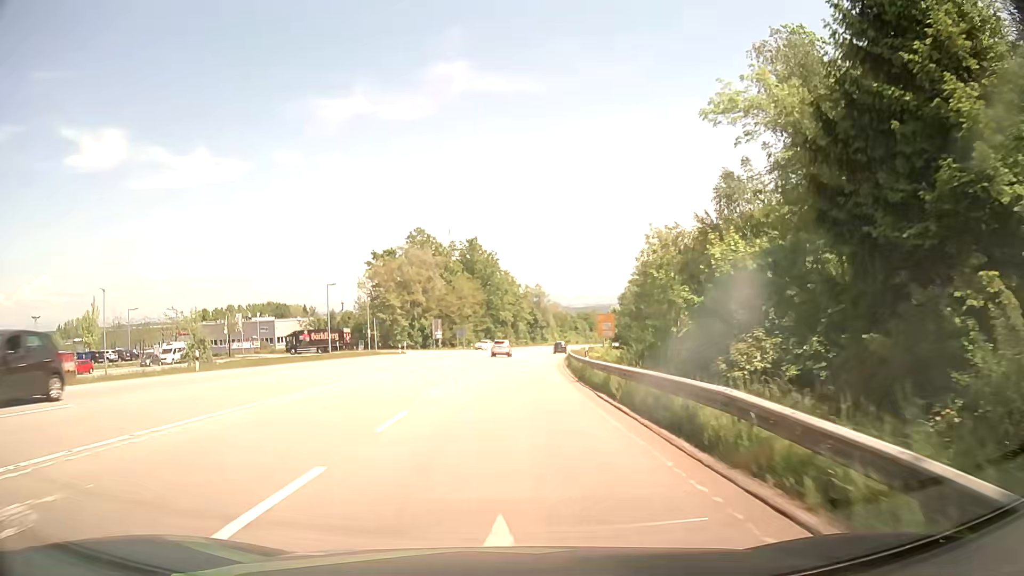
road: secondary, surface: asphalt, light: Day
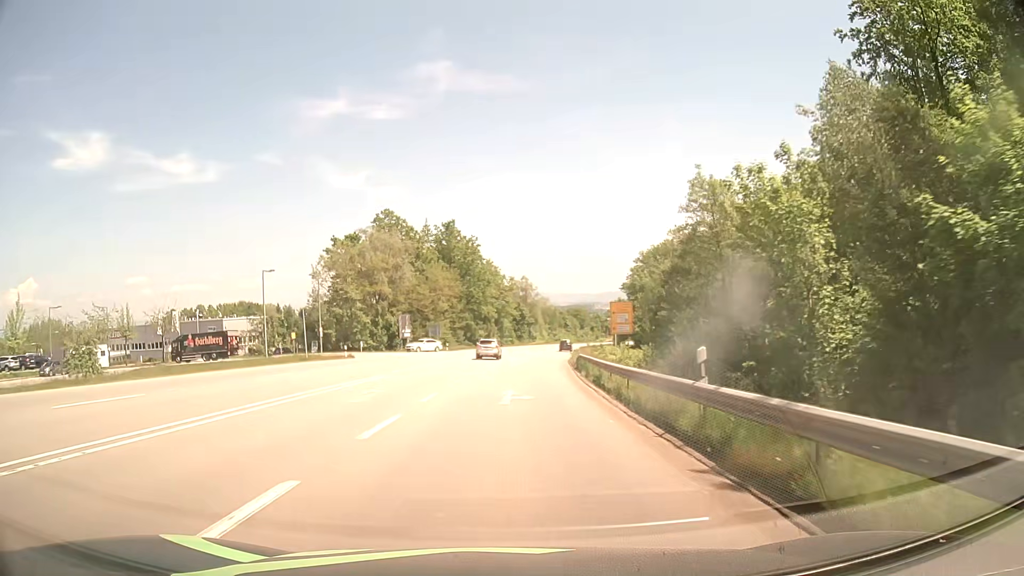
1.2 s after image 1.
(+0.2, +18.3) m; +1°
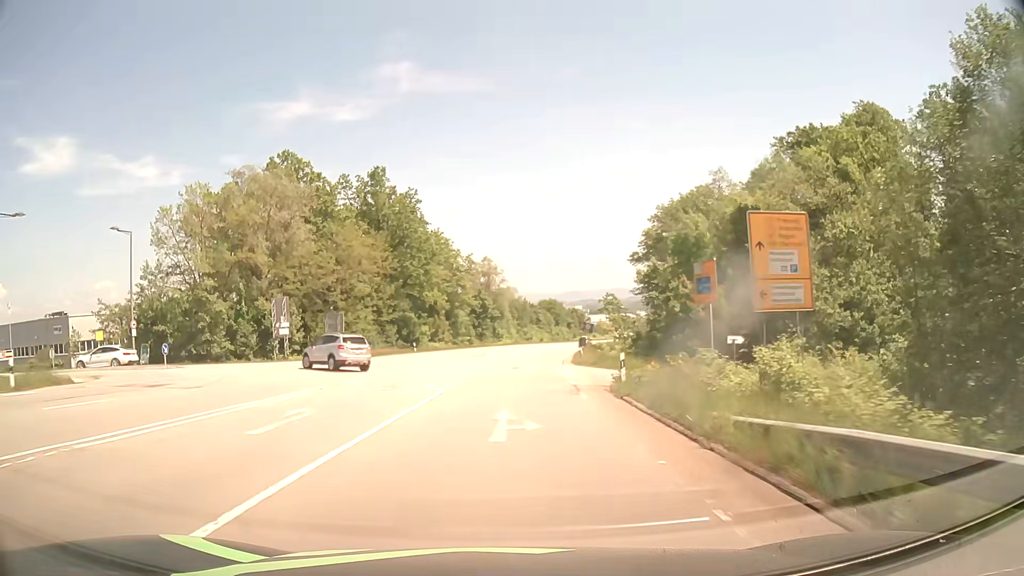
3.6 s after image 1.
(+1.1, +36.7) m; +3°
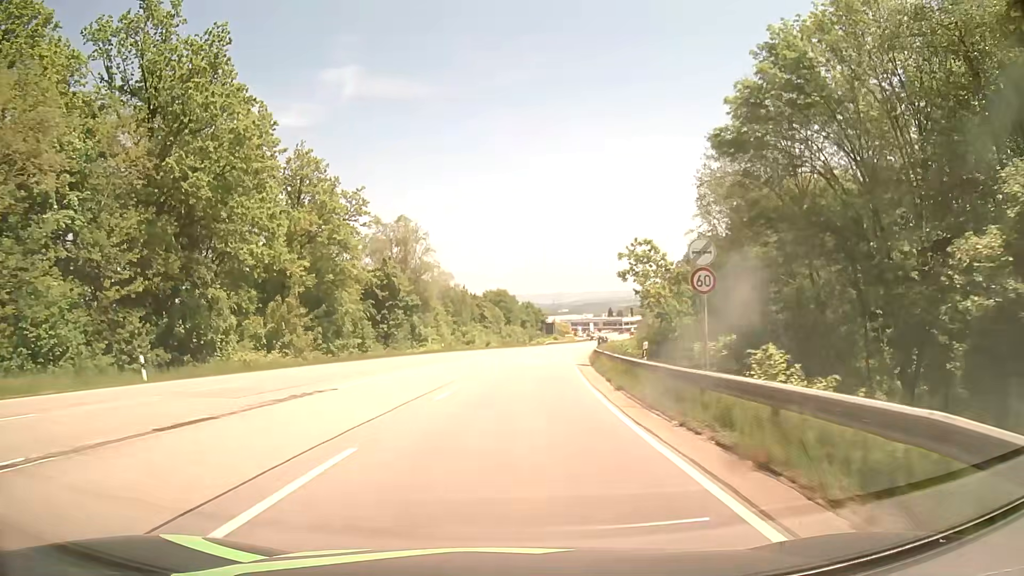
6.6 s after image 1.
(+1.5, +45.6) m; +5°
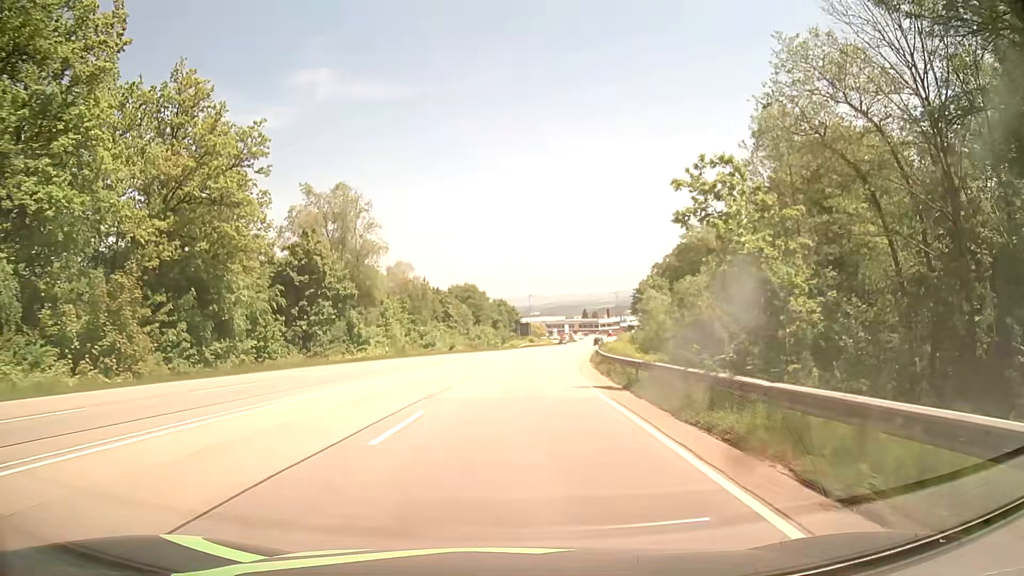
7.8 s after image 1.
(+0.4, +18.2) m; +3°
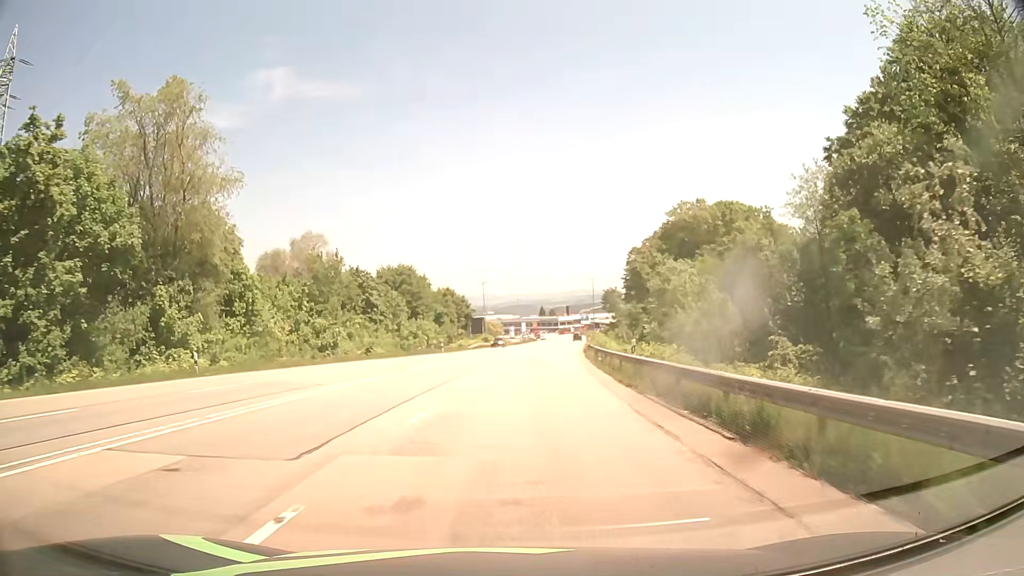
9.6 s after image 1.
(+0.8, +27.3) m; +4°
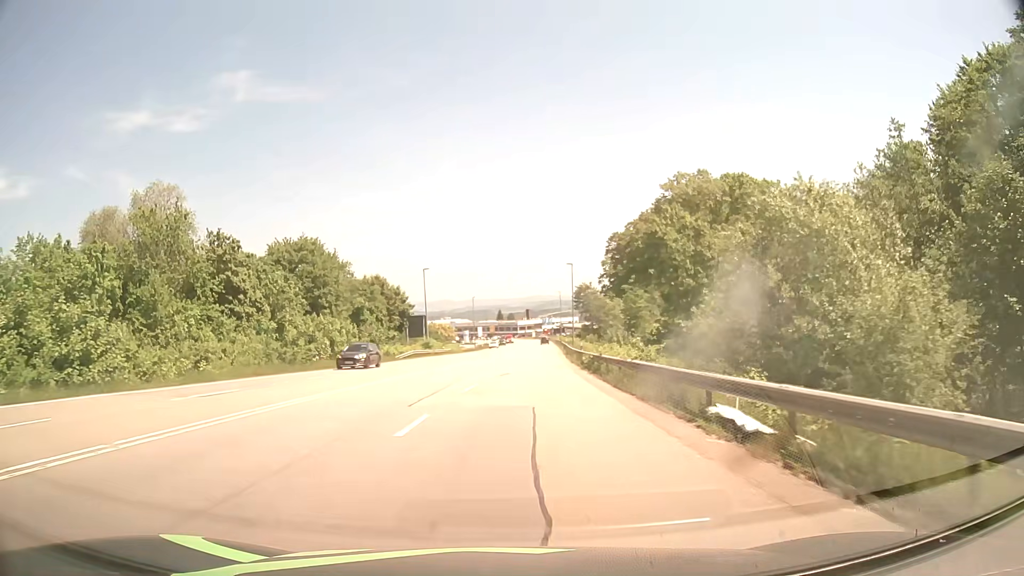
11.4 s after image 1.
(+0.7, +27.4) m; +3°
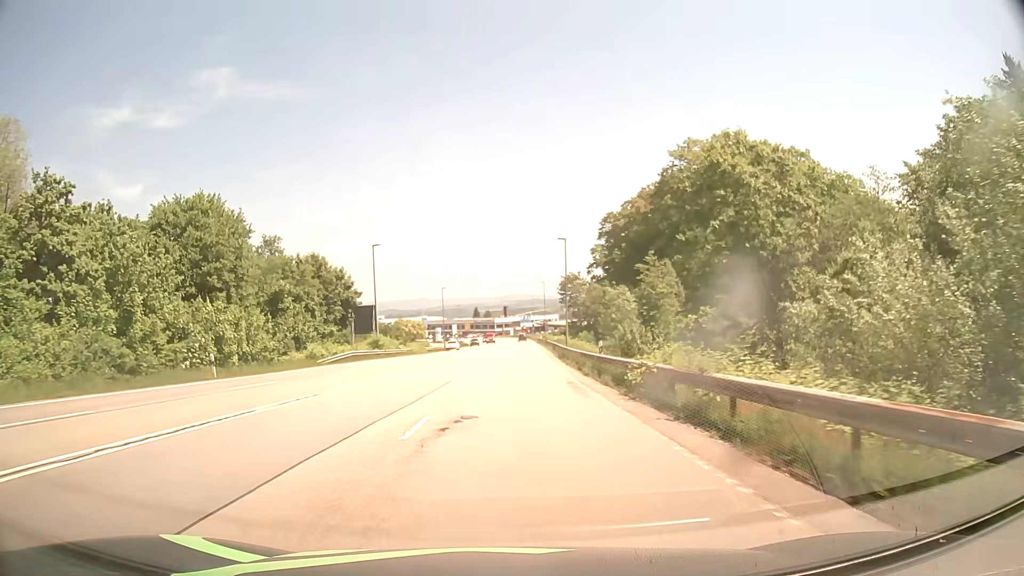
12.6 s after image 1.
(+0.3, +18.3) m; +2°
(0, +10) (0, +20) (0, +30) (+1, +40) (+1, +50) (+1, +60) (+2, +70) (+2, +80) (+2, +90) (+2, +100) m
